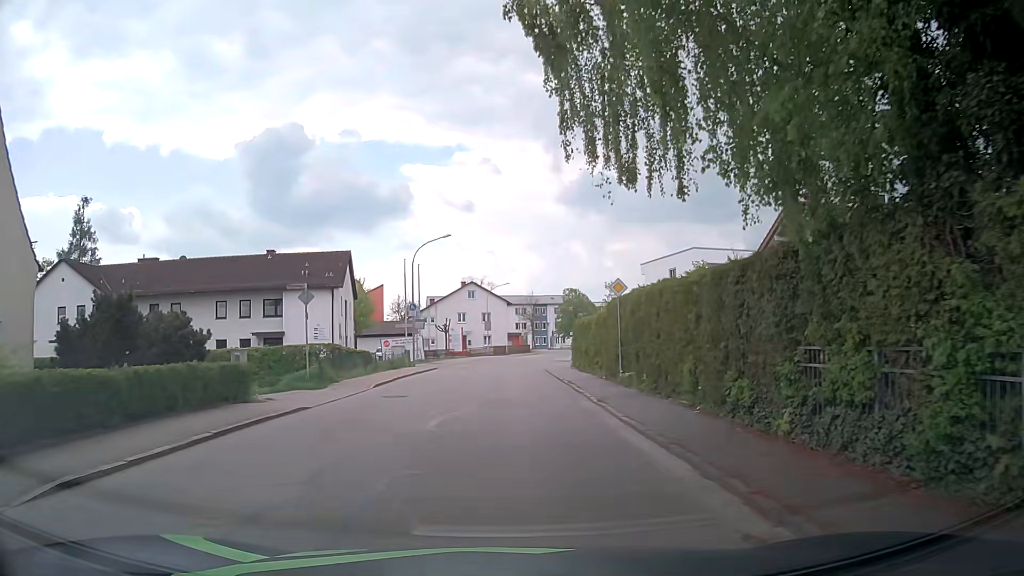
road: residential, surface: asphalt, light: Day
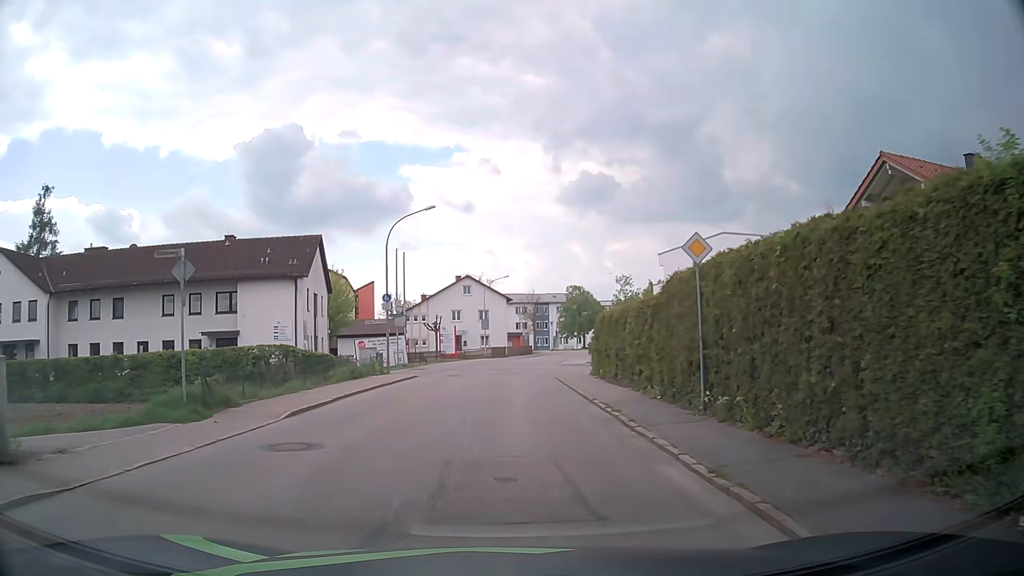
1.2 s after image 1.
(+0.1, +8.5) m; +2°
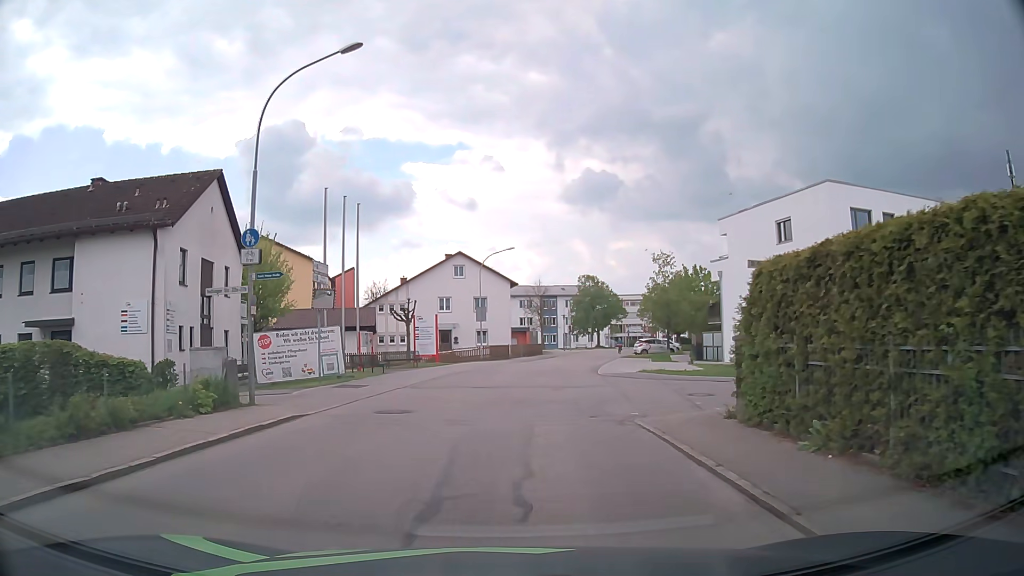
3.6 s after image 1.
(-0.3, +17.4) m; -1°
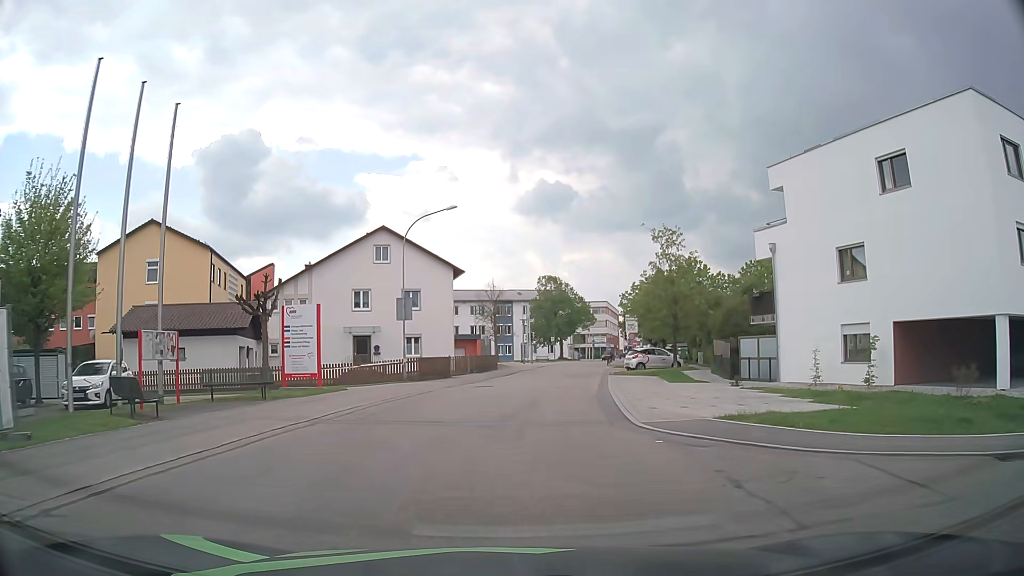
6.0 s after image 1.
(+0.6, +16.3) m; +3°
(0, +10) (+1, +20) (+3, +30) (+4, +40) (+6, +50) (+8, +59) (+10, +69) (+12, +79) (+14, +89) (+17, +98) m
